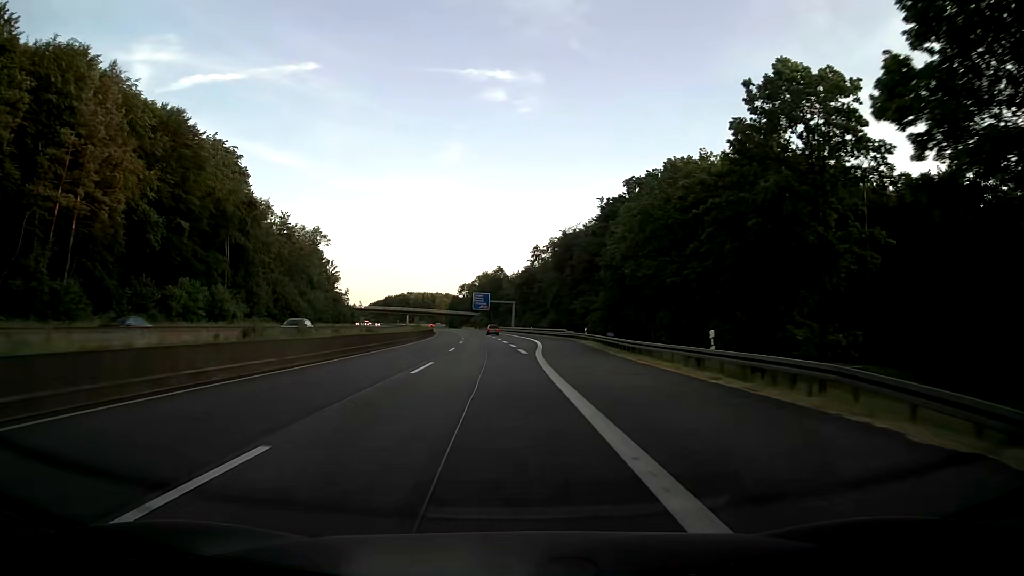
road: motorway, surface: asphalt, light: Day
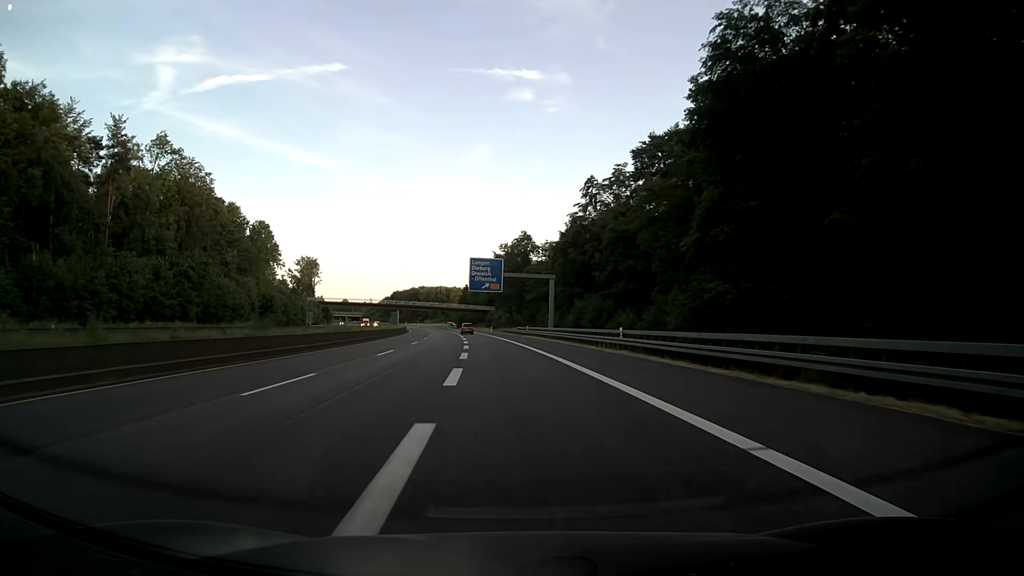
(-1.3, +79.2) m; -2°
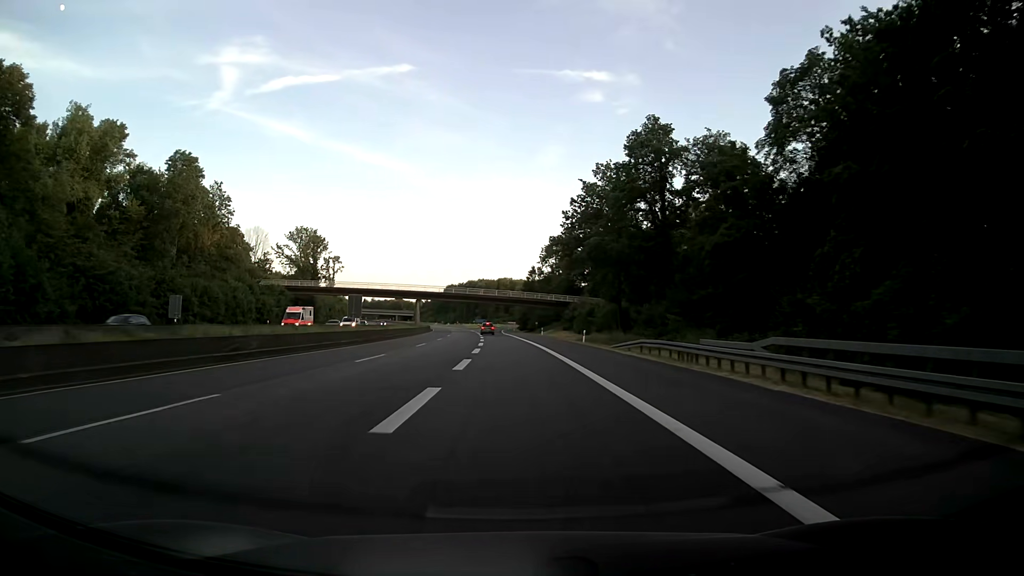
(-4.8, +78.8) m; -6°
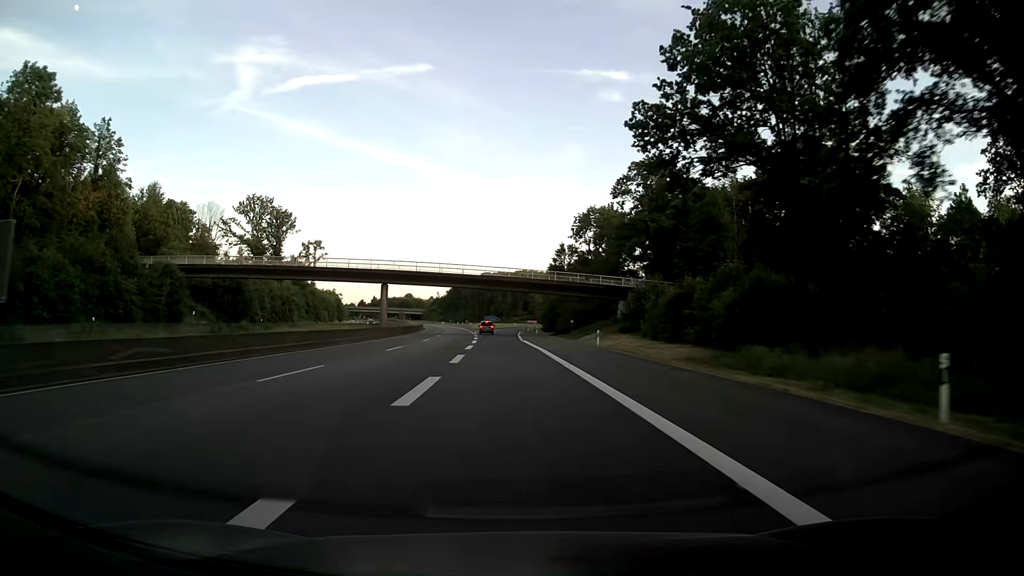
(-0.8, +45.2) m; -2°
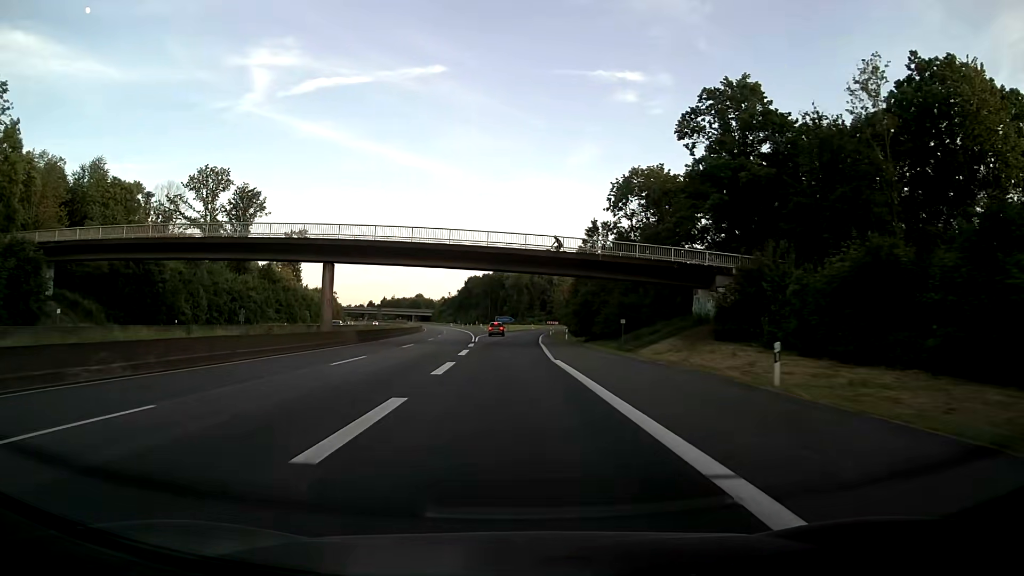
(-0.2, +28.7) m; -1°
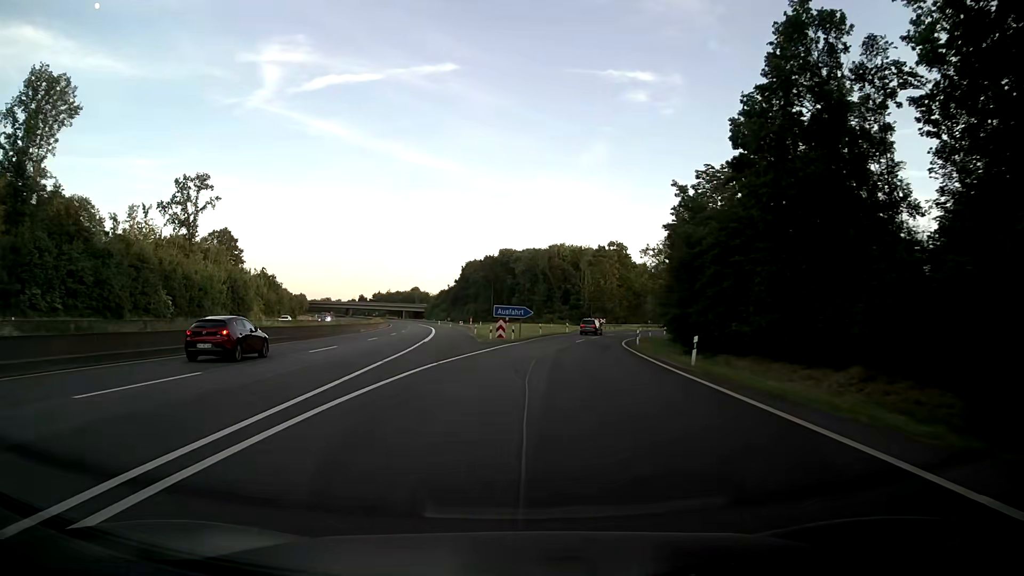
(-0.8, +66.3) m; 0°
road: motorway_link
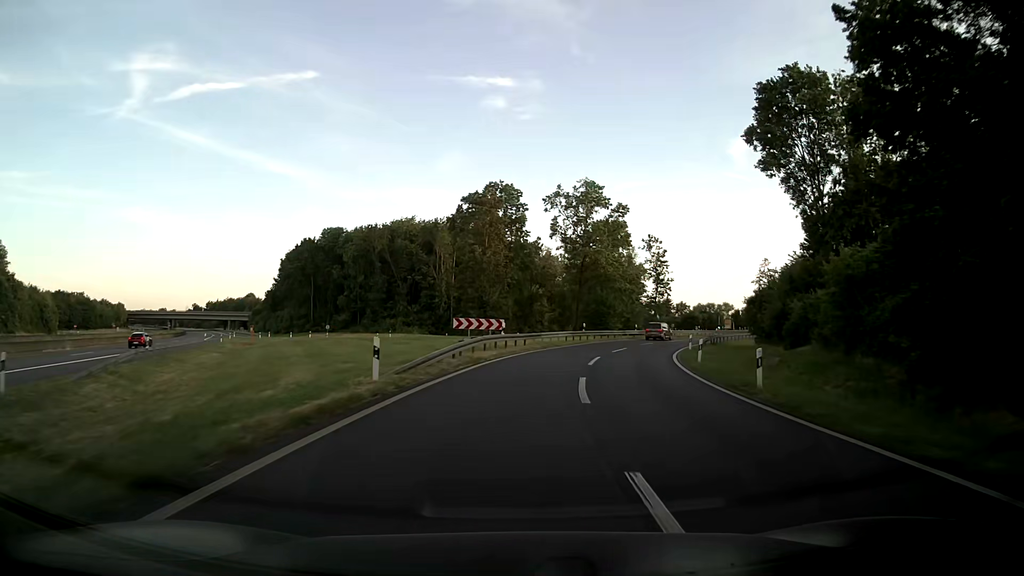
(+4.9, +56.7) m; +12°
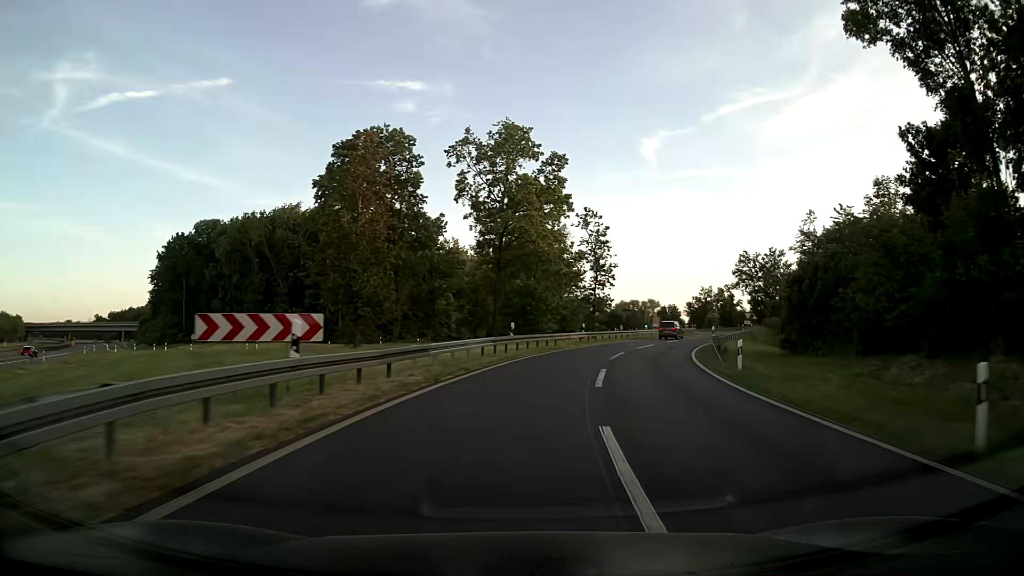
(+1.1, +21.1) m; +7°
(0, +10) (+2, +20) (+4, +30) (+6, +39) (+10, +49) (+13, +58) (+17, +67) (+21, +76) (+25, +86) (+29, +95) m
